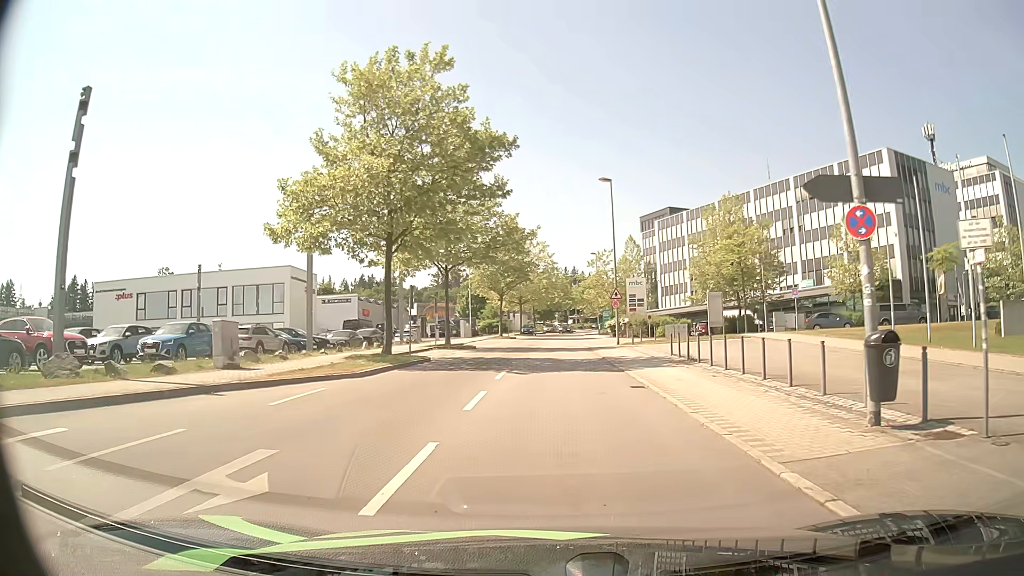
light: Day
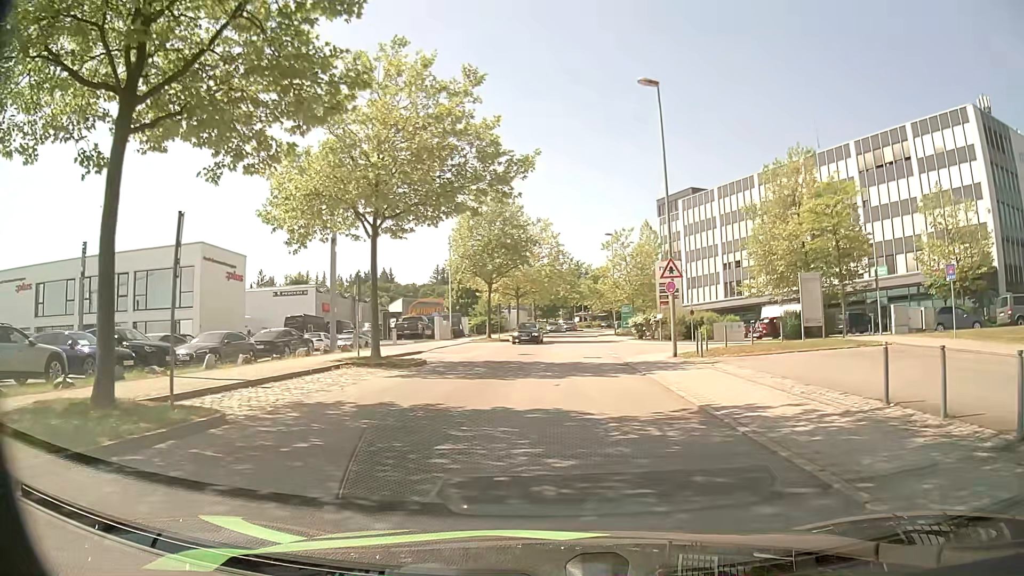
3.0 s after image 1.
(-0.1, +17.0) m; 0°
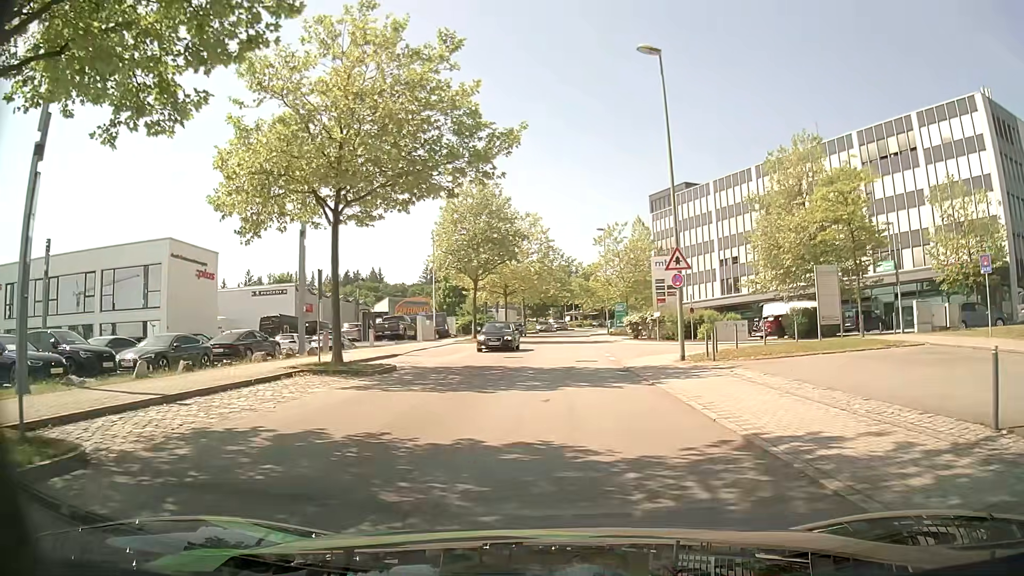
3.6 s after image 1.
(0.0, +3.0) m; +1°
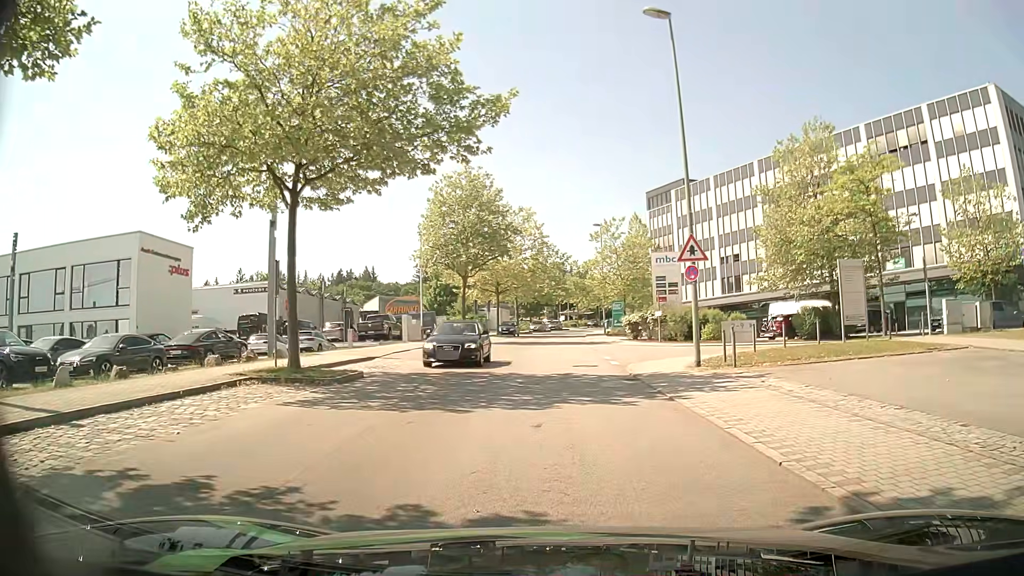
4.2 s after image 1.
(0.0, +2.9) m; +1°
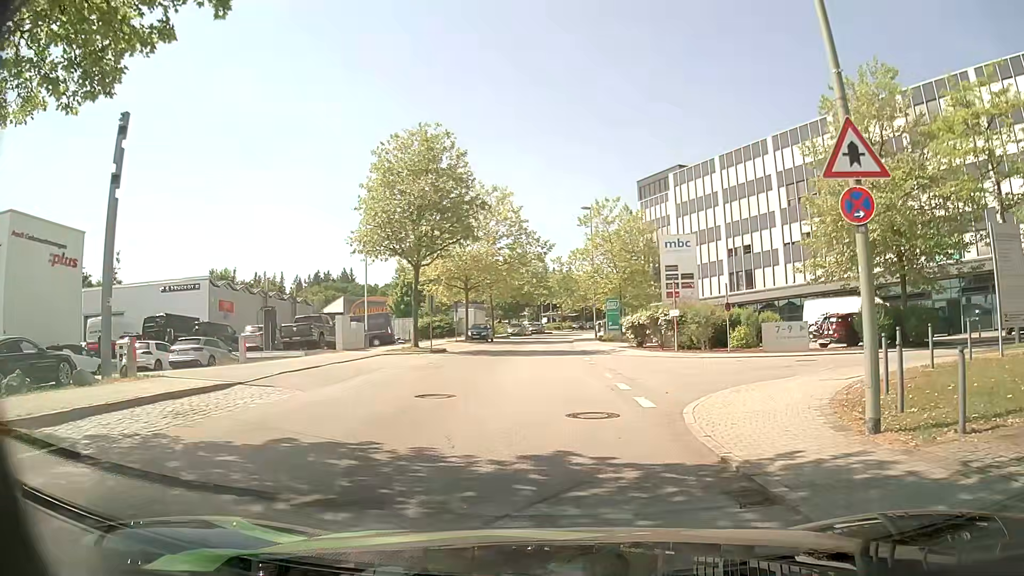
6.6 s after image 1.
(0.0, +10.6) m; +1°
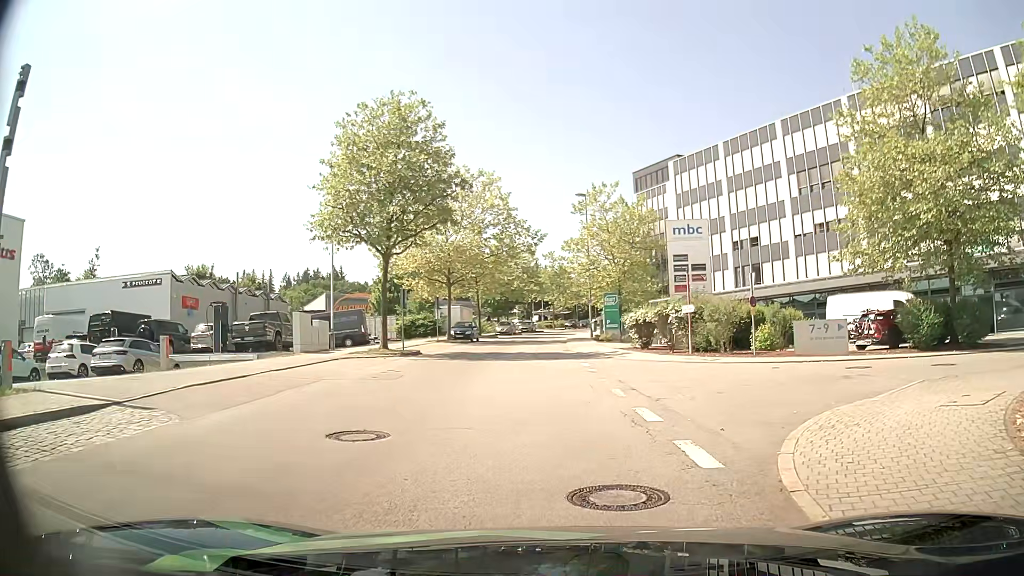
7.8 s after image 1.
(0.0, +4.8) m; 0°
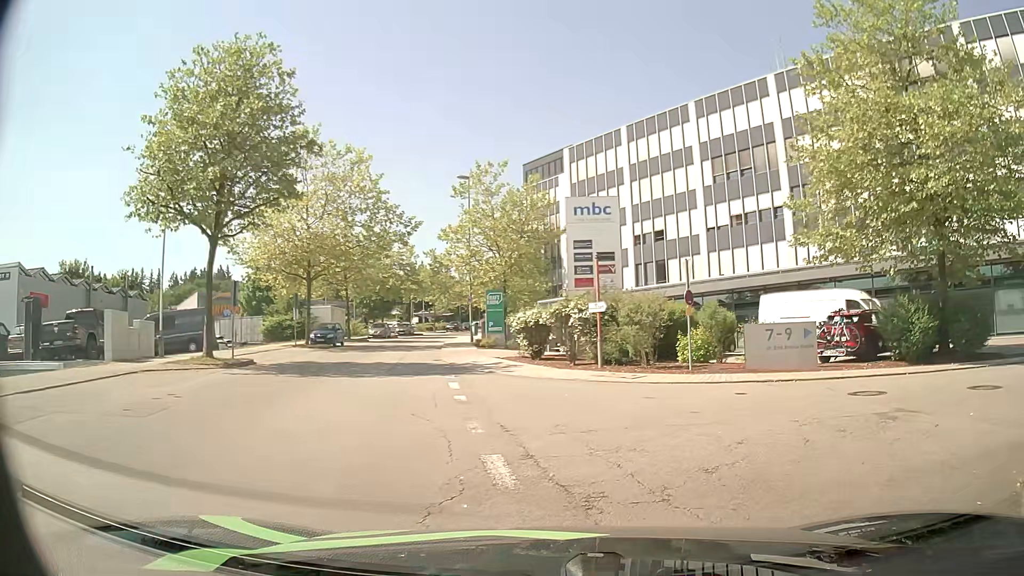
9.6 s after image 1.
(+0.4, +6.6) m; +11°
